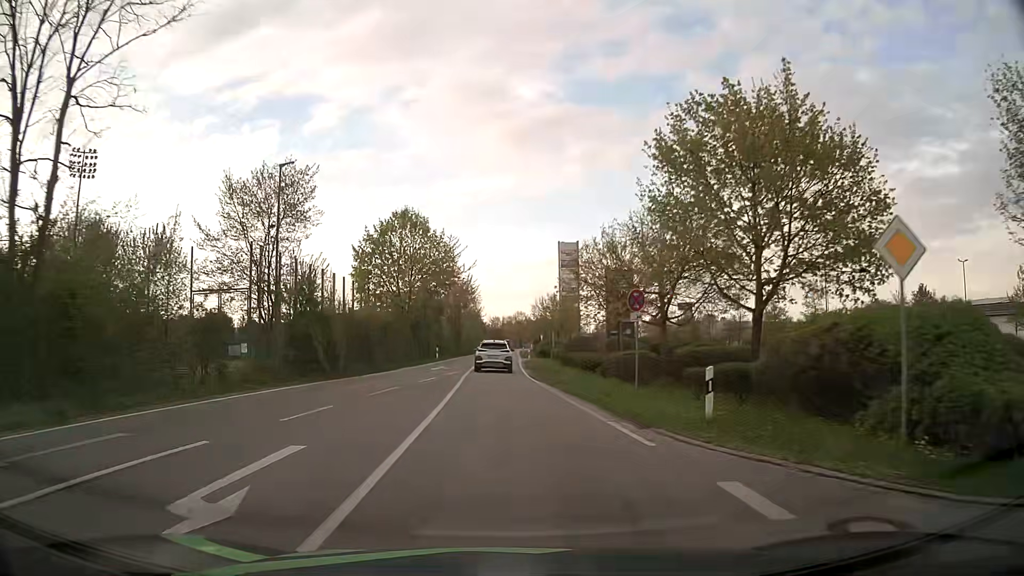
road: tertiary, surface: asphalt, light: Day
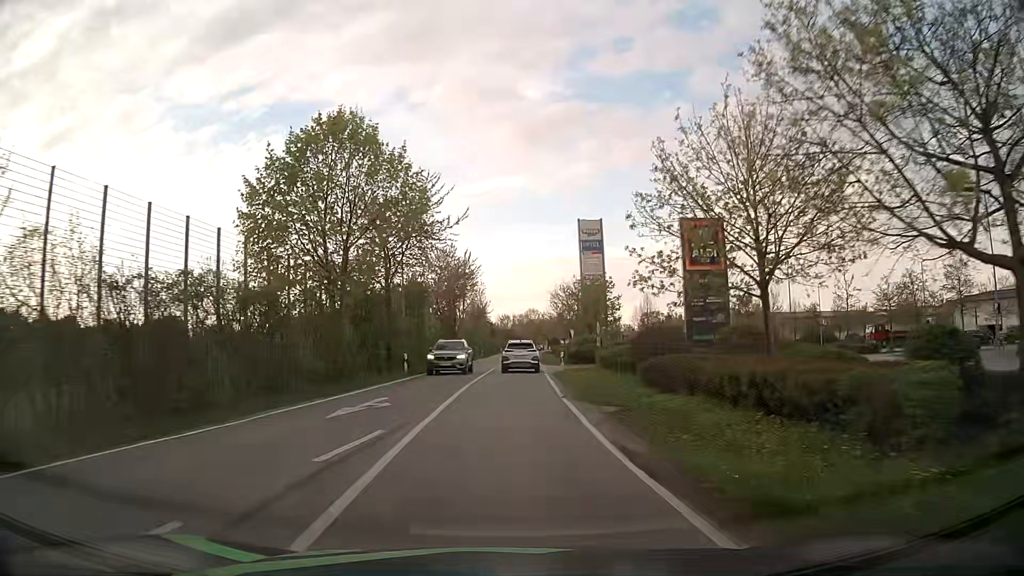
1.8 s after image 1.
(-0.3, +21.9) m; -1°
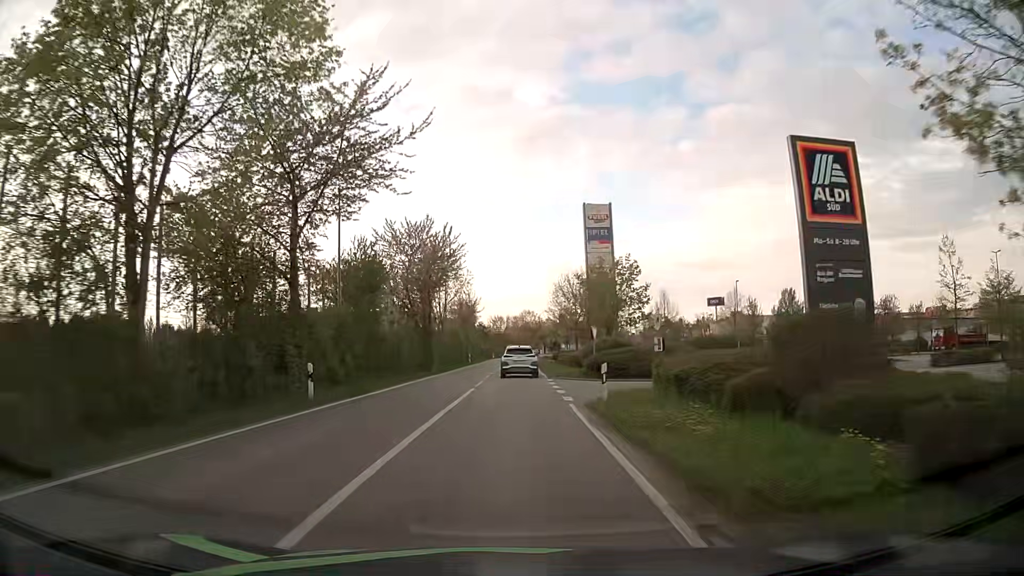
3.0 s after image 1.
(+0.1, +14.8) m; 0°
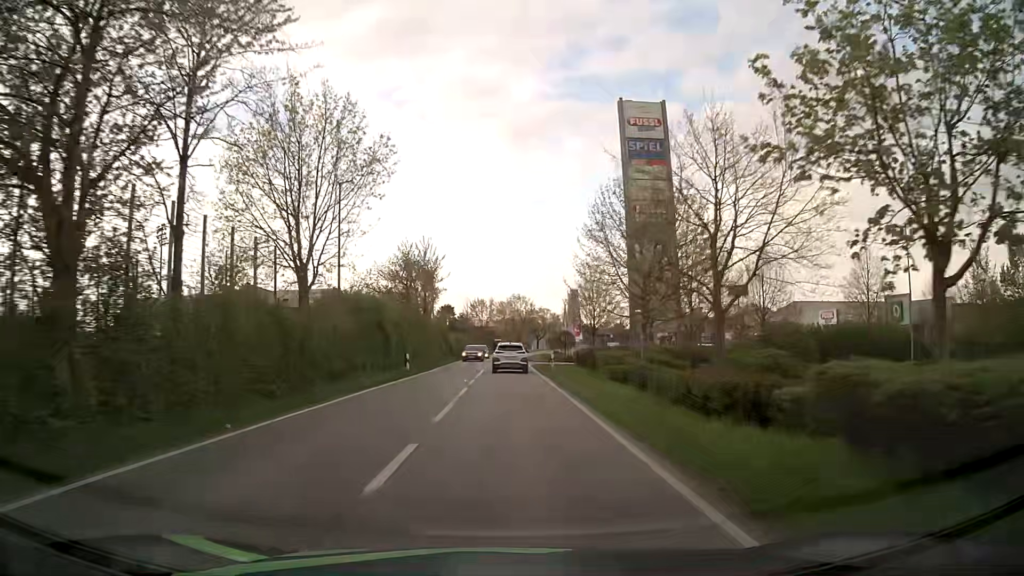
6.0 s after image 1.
(+0.4, +37.4) m; +1°
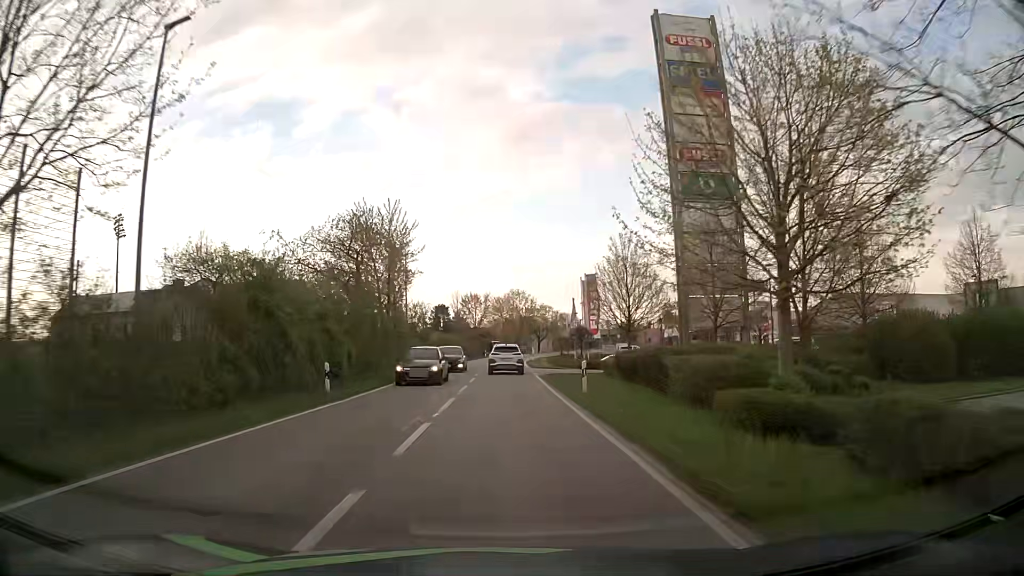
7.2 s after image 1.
(+0.1, +15.2) m; +1°
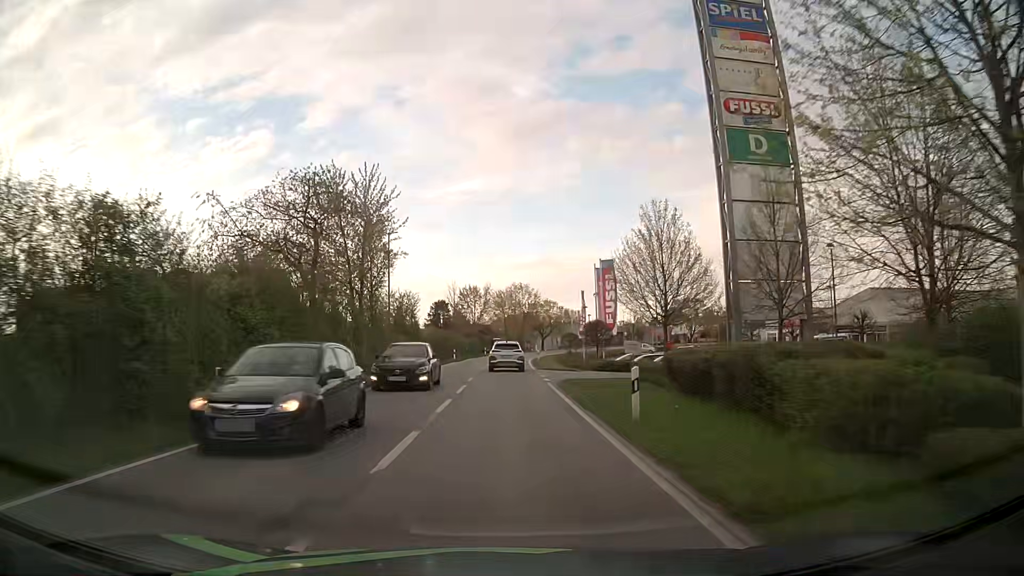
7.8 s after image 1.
(-0.1, +7.7) m; 0°
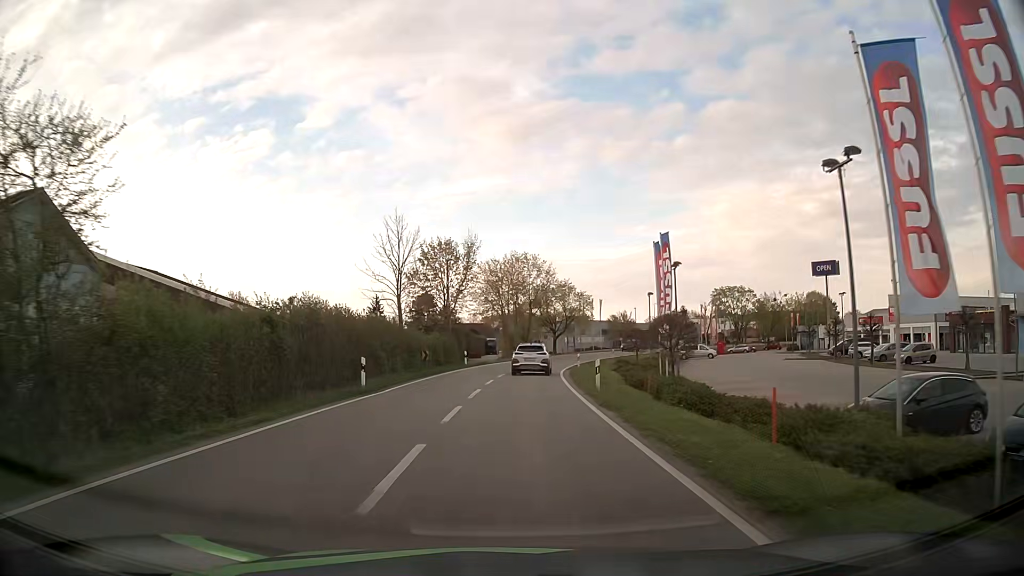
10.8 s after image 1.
(-0.3, +38.3) m; 0°
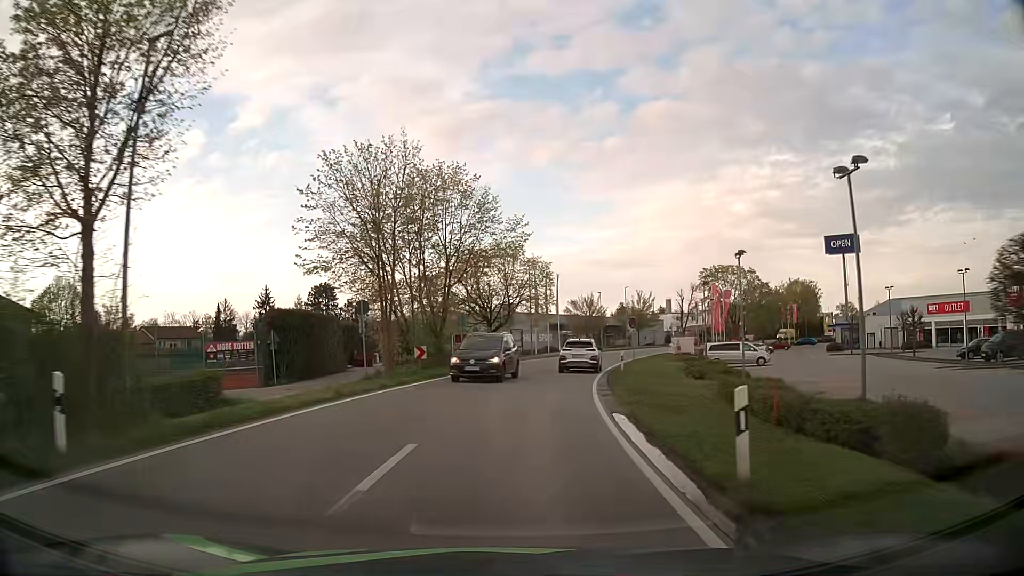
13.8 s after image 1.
(+1.5, +37.6) m; +7°
(0, +10) (+1, +20) (+2, +30) (+4, +40) (+7, +49) (+10, +59) (+14, +68) (+18, +77) (+22, +86) (+27, +95) m
